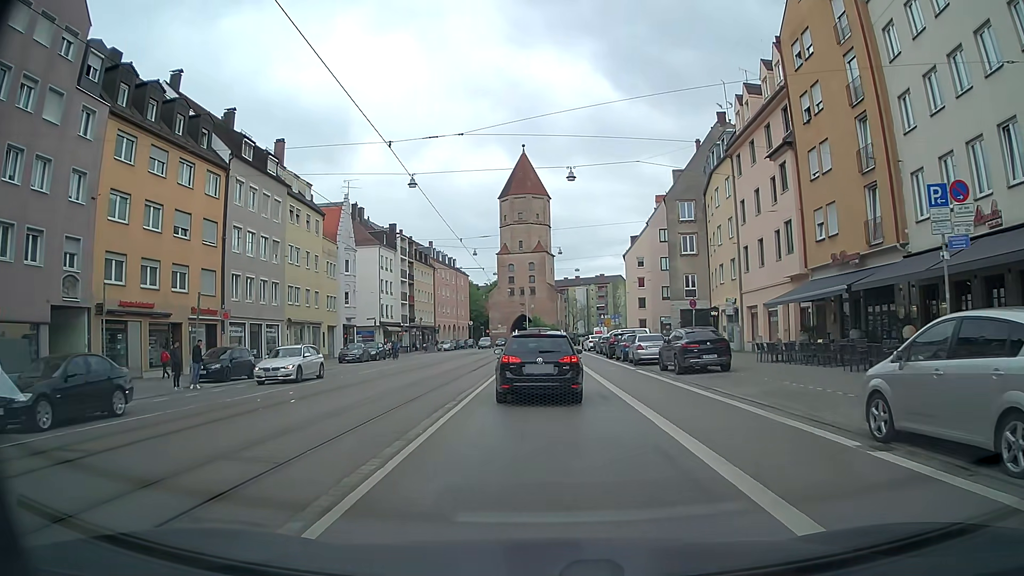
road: tertiary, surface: asphalt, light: Day
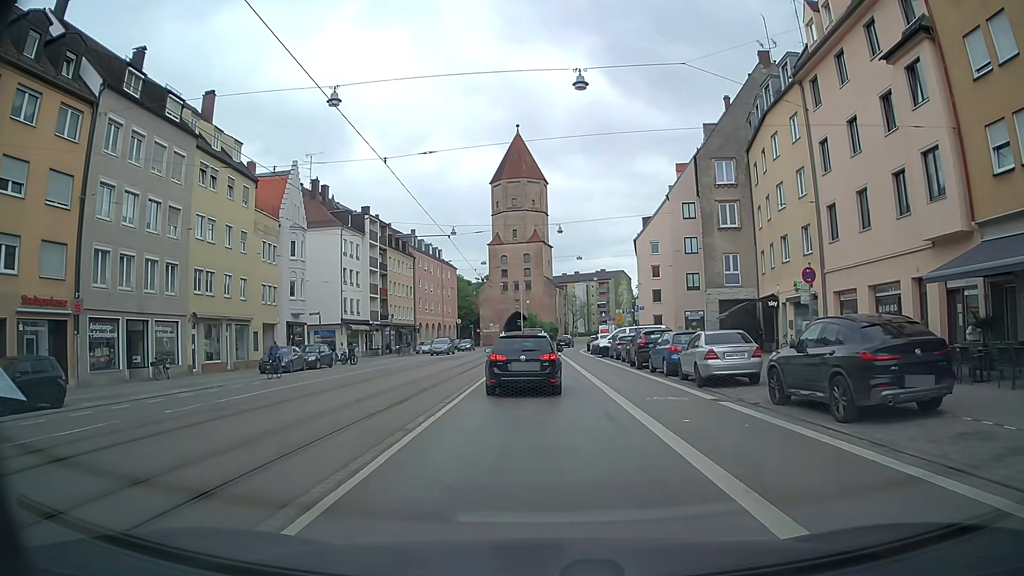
(+0.2, +14.1) m; +1°
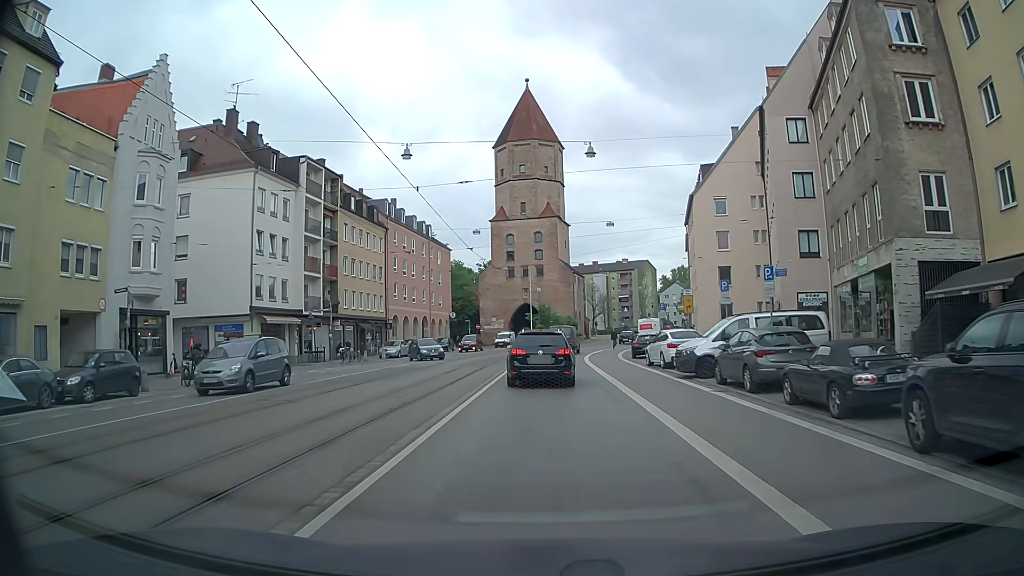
(-0.5, +23.6) m; -1°
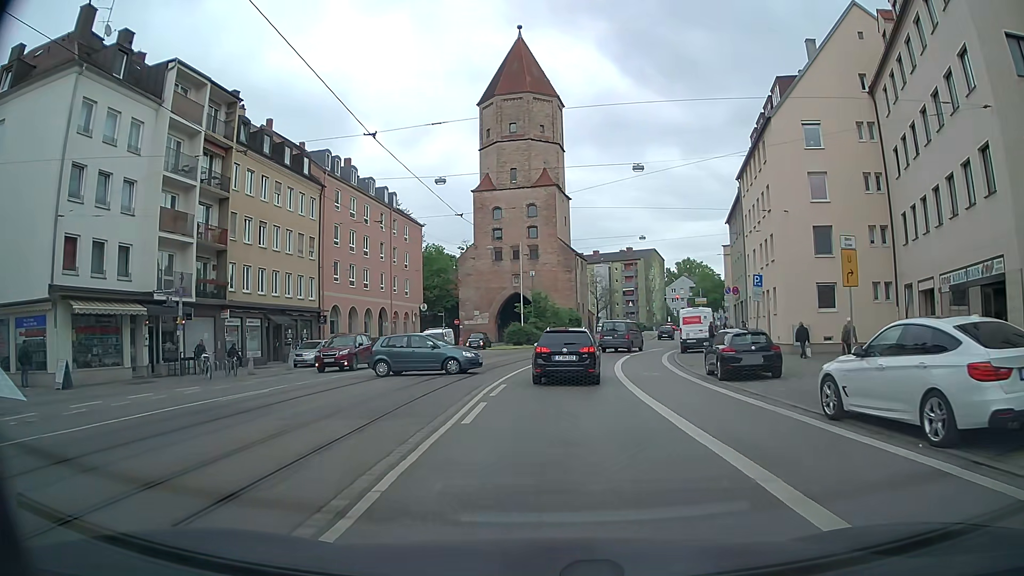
(-0.1, +19.1) m; 0°
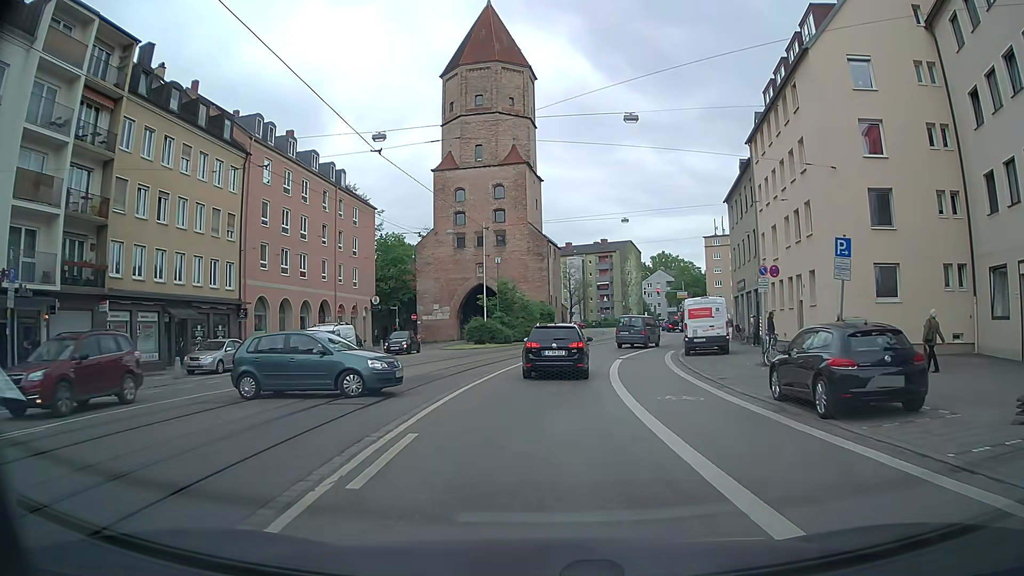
(+0.2, +8.8) m; +3°
(0, +10) (+1, +20) (+2, +30) (+4, +40) (+6, +49) (+8, +59) (+10, +69) (+12, +79) (+13, +89) (+15, +99) m
